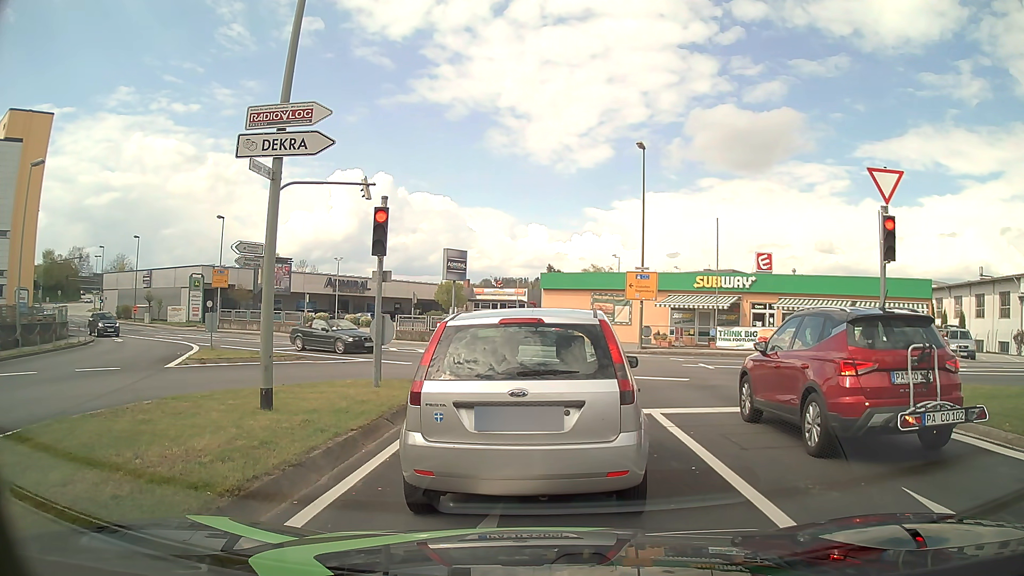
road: tertiary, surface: asphalt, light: Day
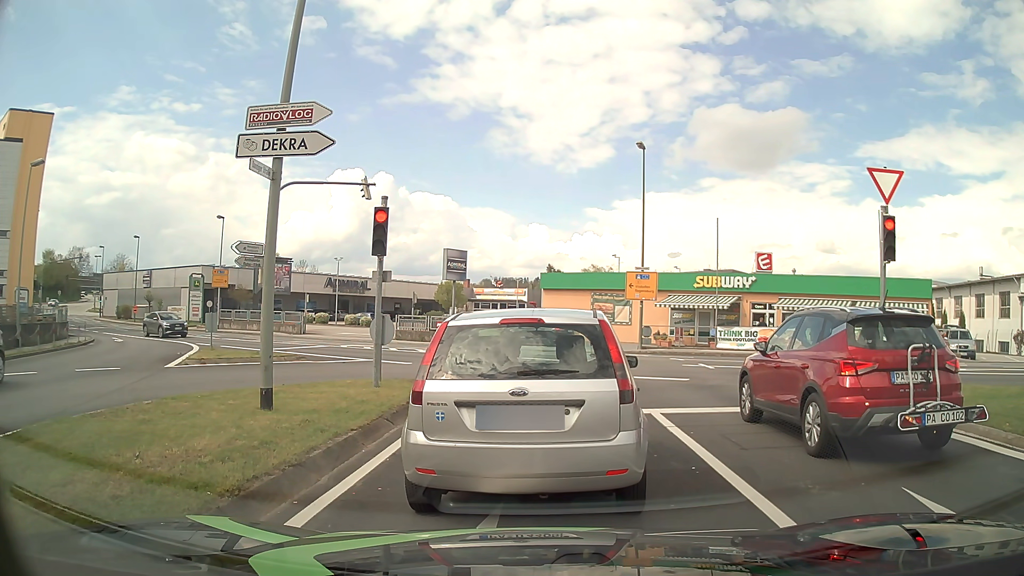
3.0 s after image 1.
(0.0, 0.0) m; 0°
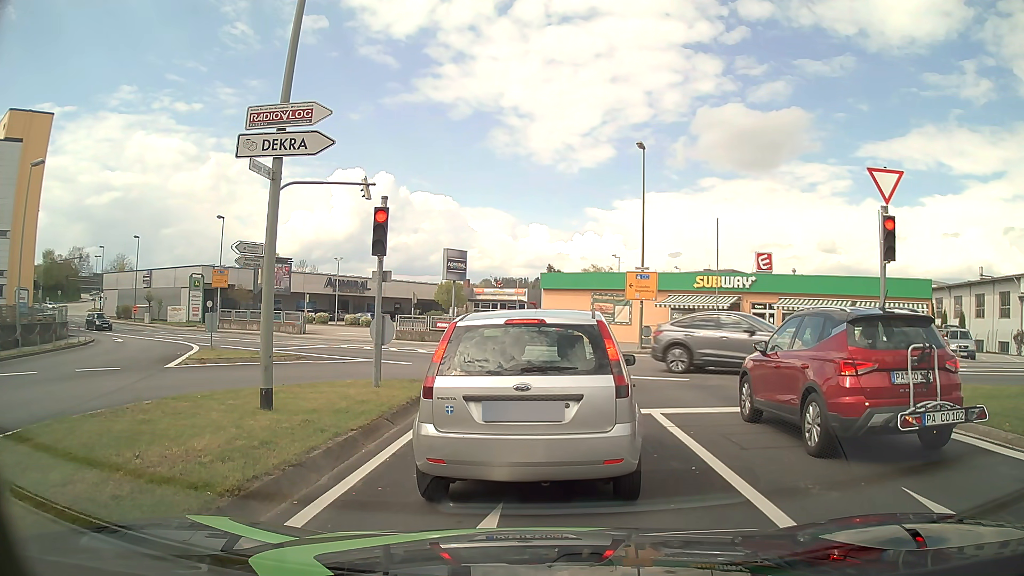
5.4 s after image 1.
(0.0, 0.0) m; 0°
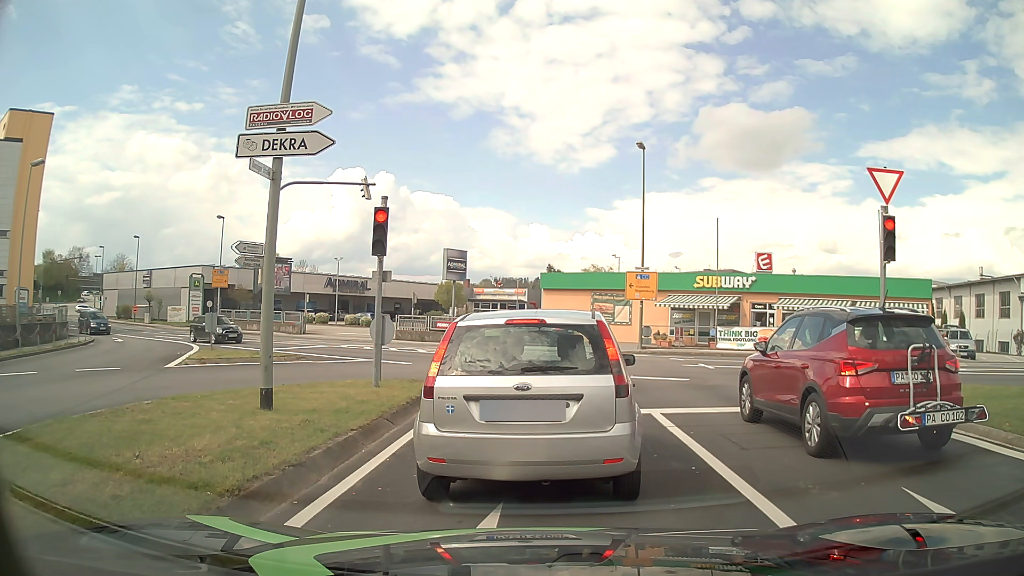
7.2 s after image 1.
(0.0, 0.0) m; 0°
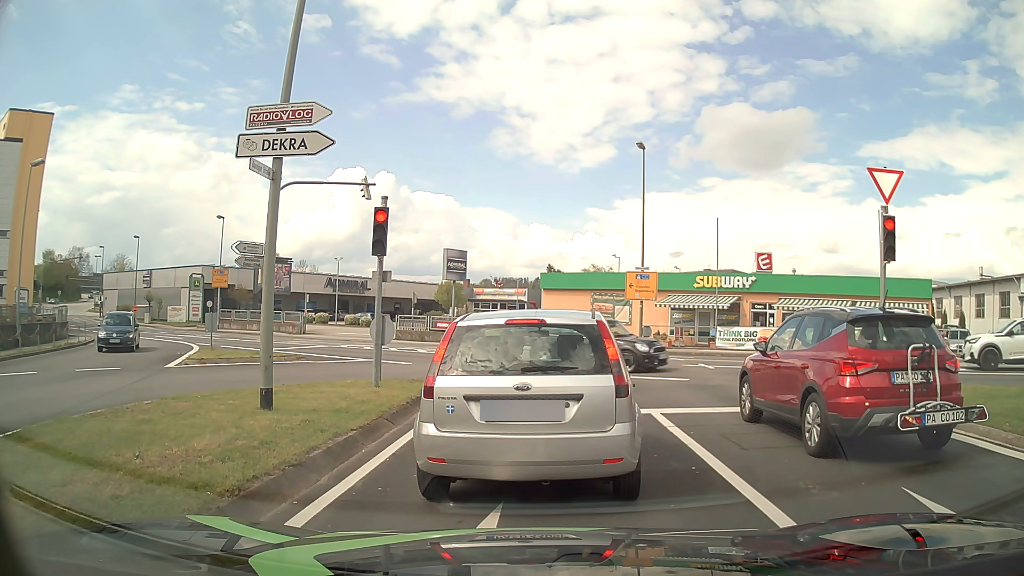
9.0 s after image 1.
(0.0, 0.0) m; 0°
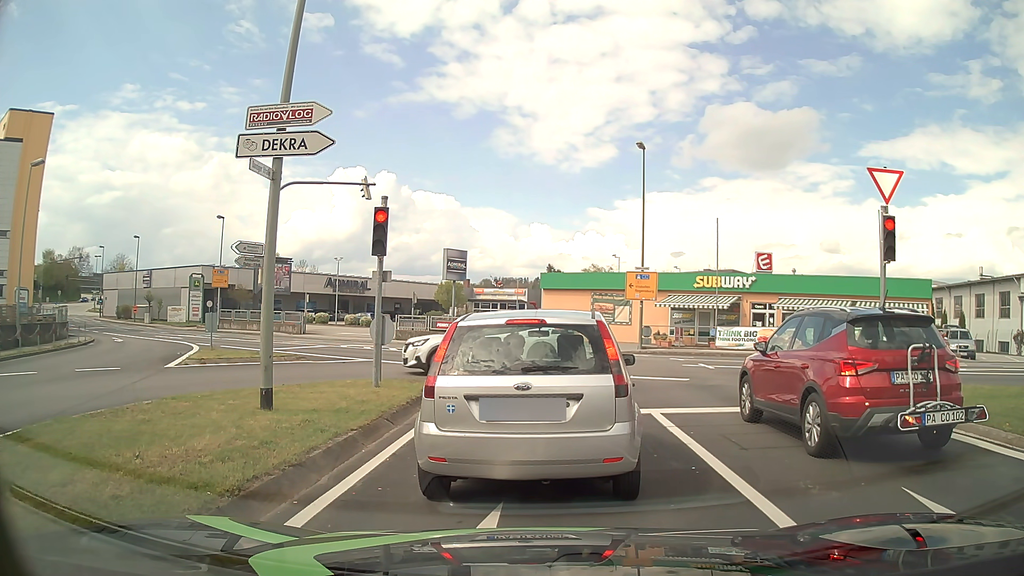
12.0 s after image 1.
(0.0, 0.0) m; 0°
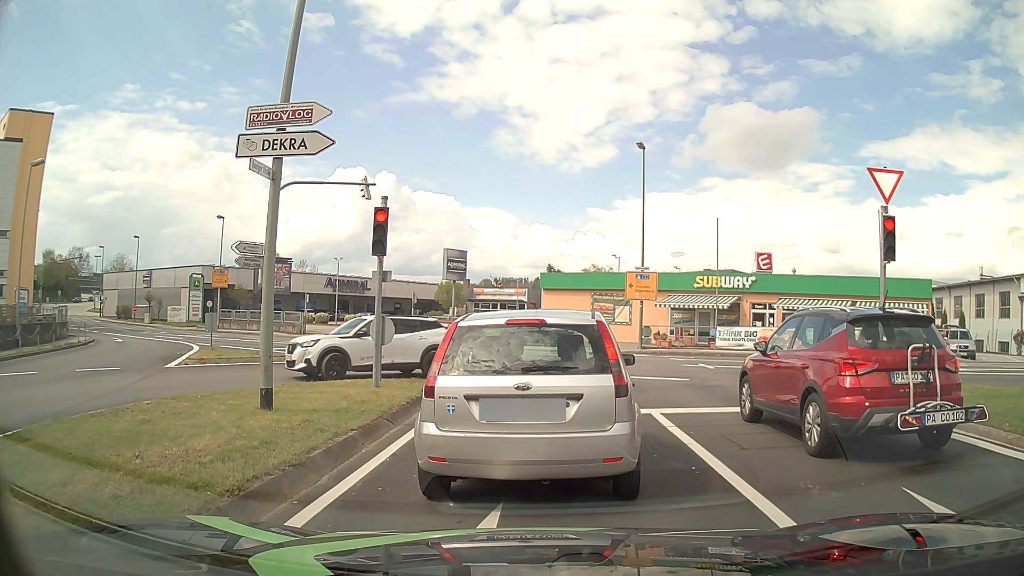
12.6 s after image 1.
(0.0, 0.0) m; 0°
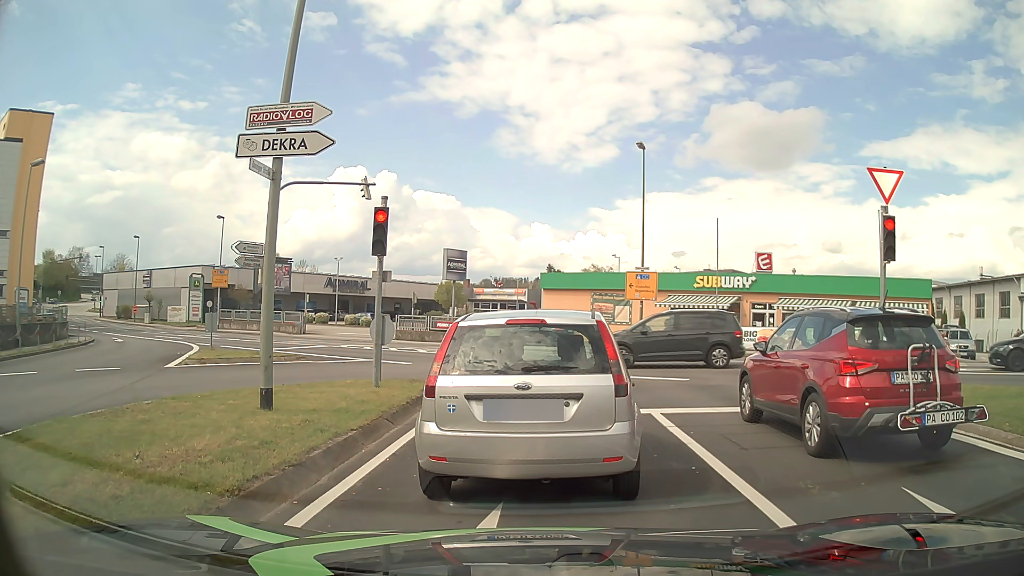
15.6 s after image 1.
(0.0, 0.0) m; 0°
